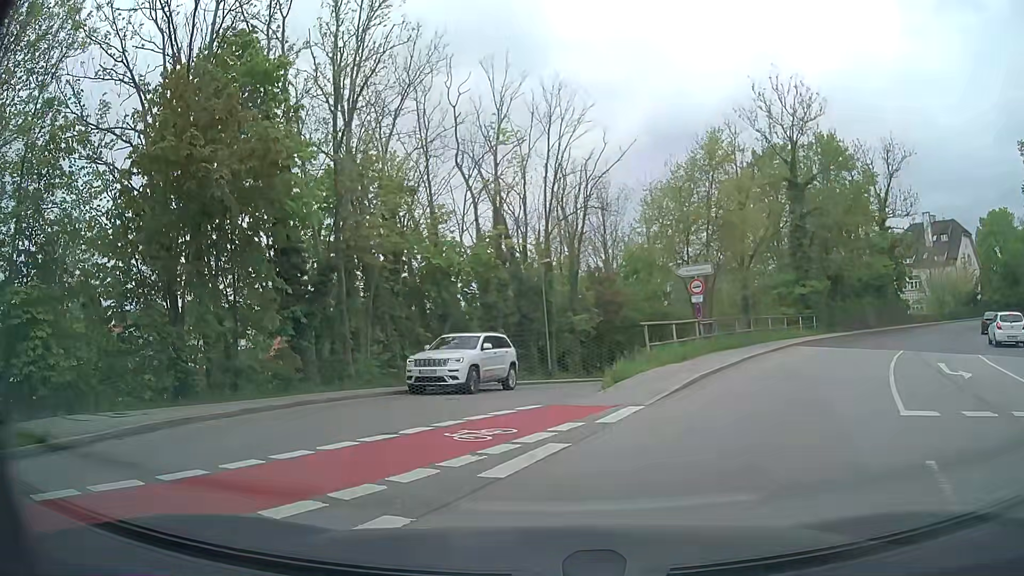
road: residential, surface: paved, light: Day
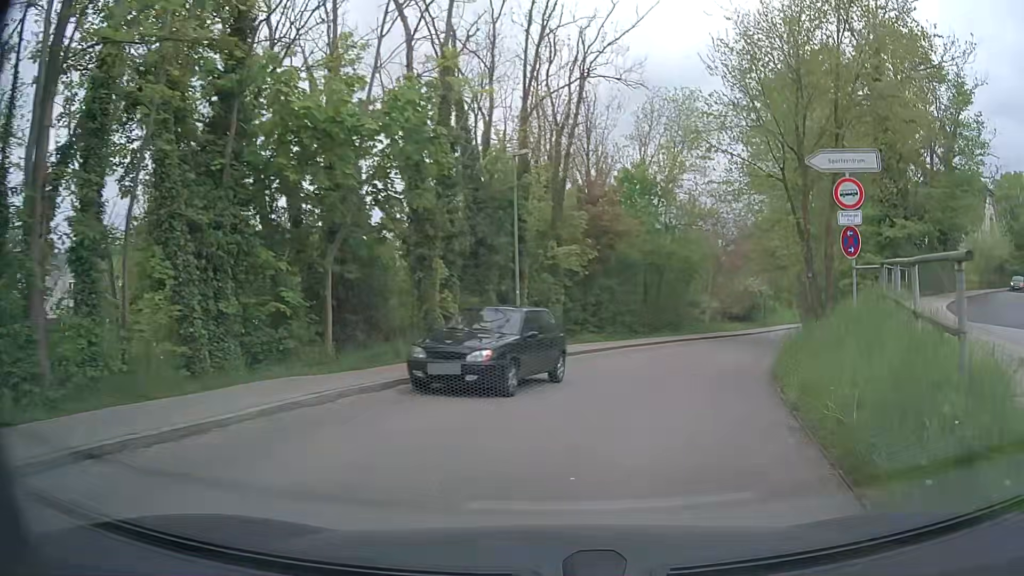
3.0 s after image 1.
(-1.1, +14.0) m; +4°
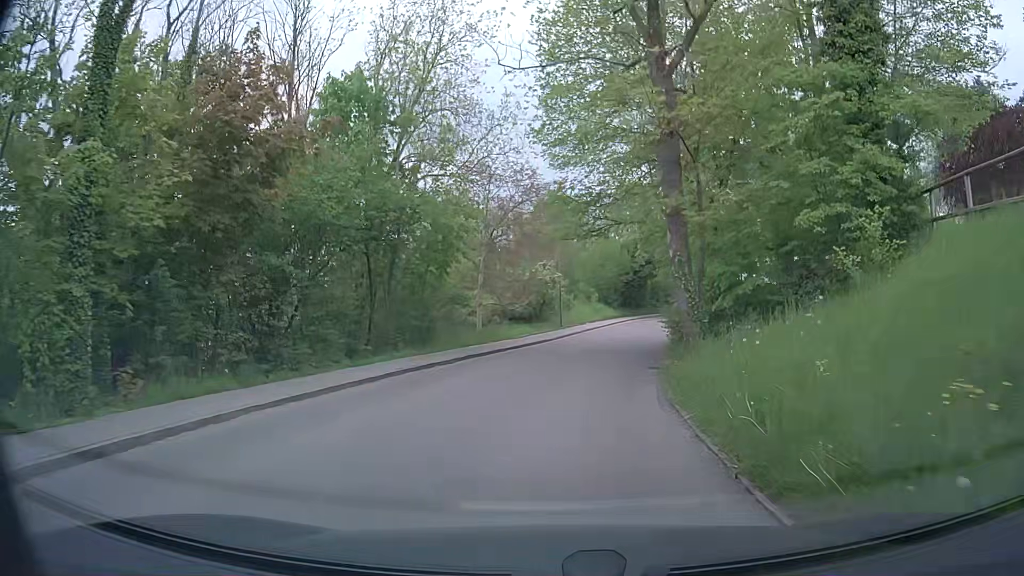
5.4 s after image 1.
(+3.5, +16.6) m; +19°
(0, +10) (+1, +20) (+3, +30) (+5, +40) (+8, +49) (+10, +59) (+13, +68) (+18, +77) (+22, +86) (+28, +94) m
